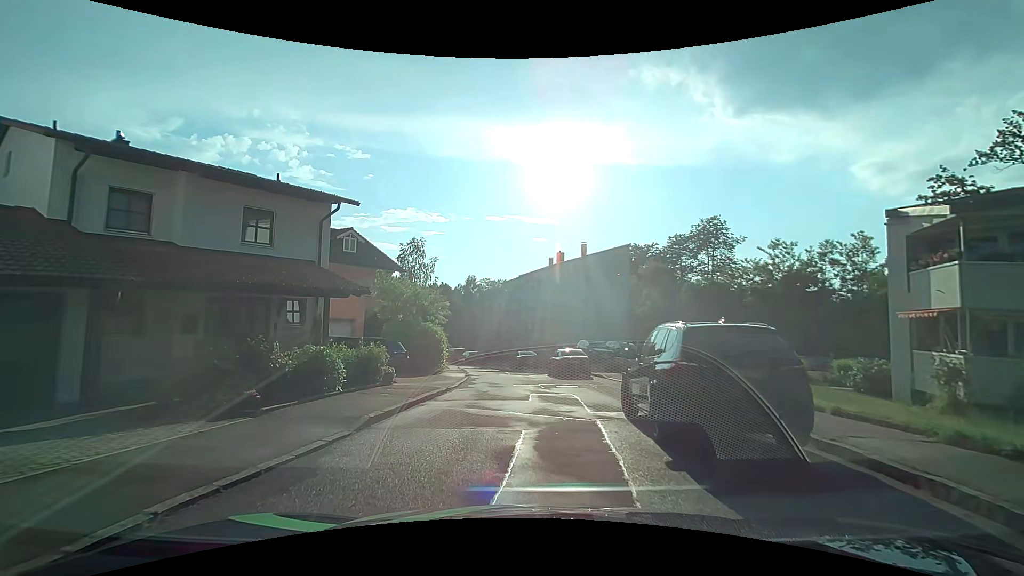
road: tertiary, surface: asphalt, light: Day
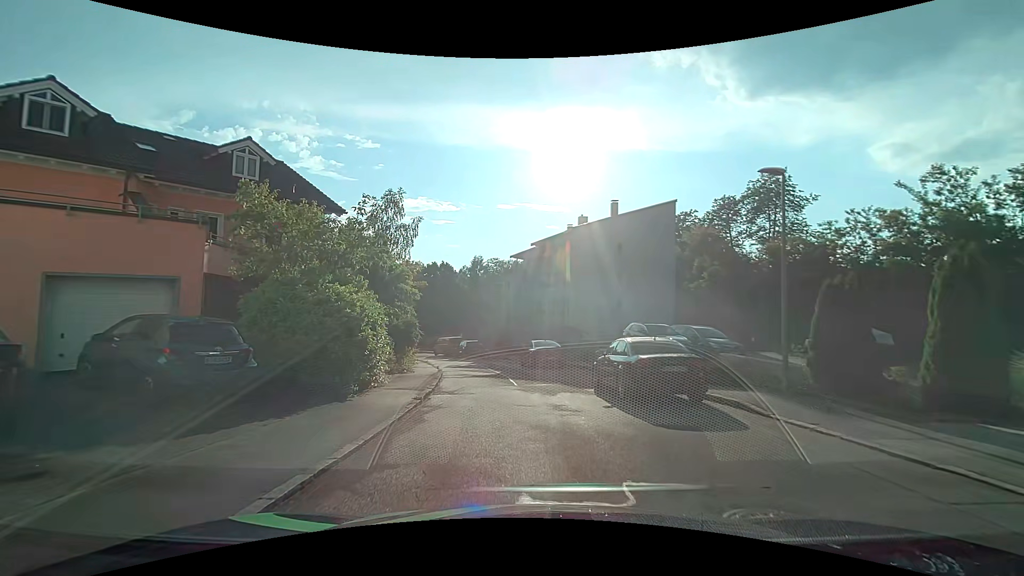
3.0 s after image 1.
(-0.4, +14.7) m; -2°
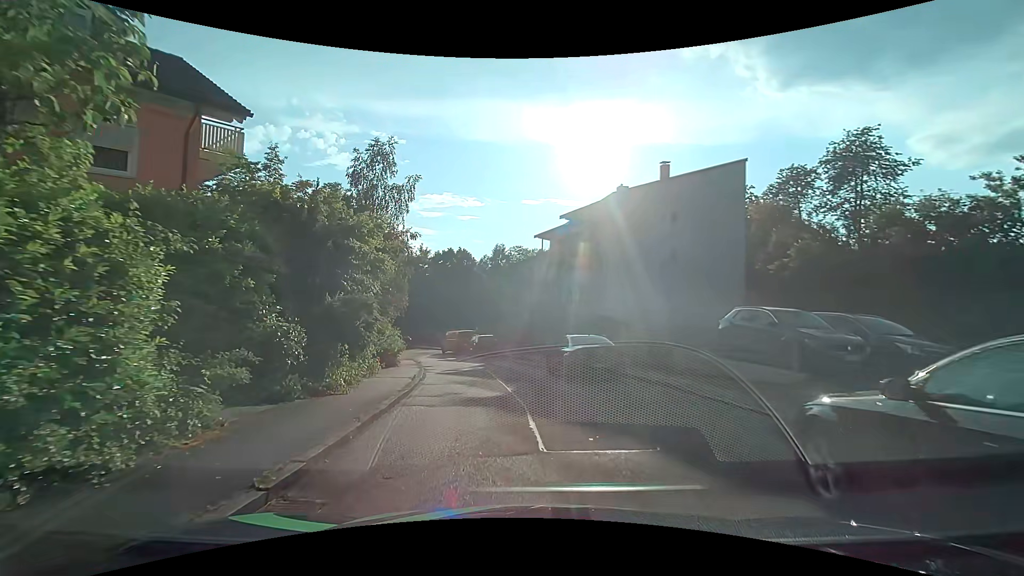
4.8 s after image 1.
(-0.2, +9.7) m; -2°
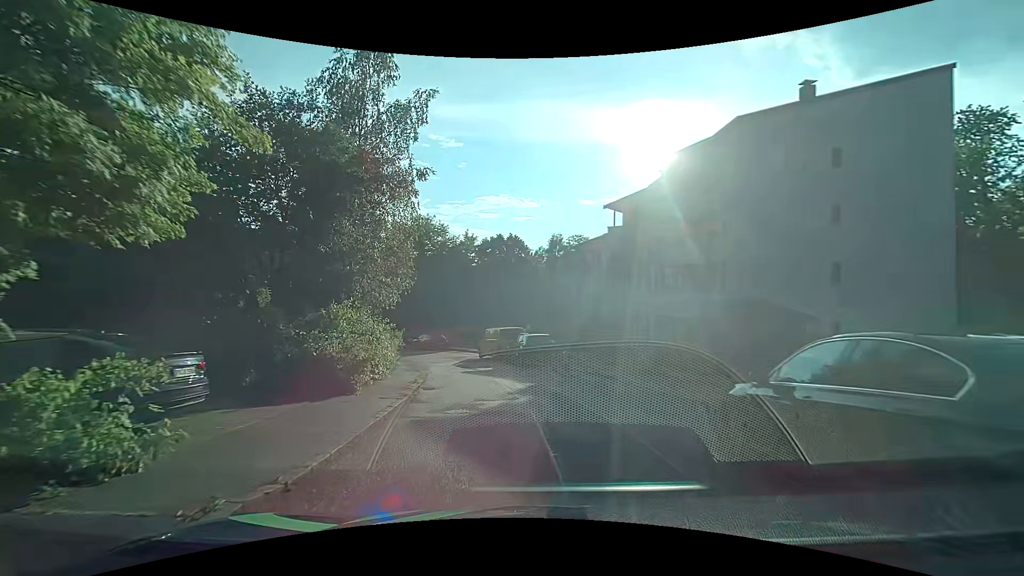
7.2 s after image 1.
(-0.8, +12.3) m; -7°
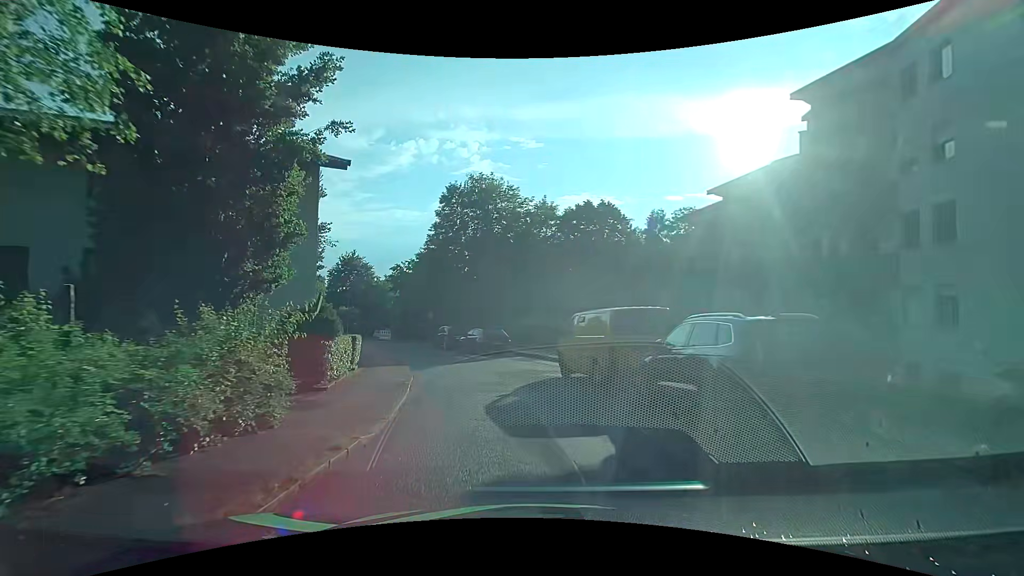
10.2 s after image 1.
(-1.4, +17.4) m; -10°
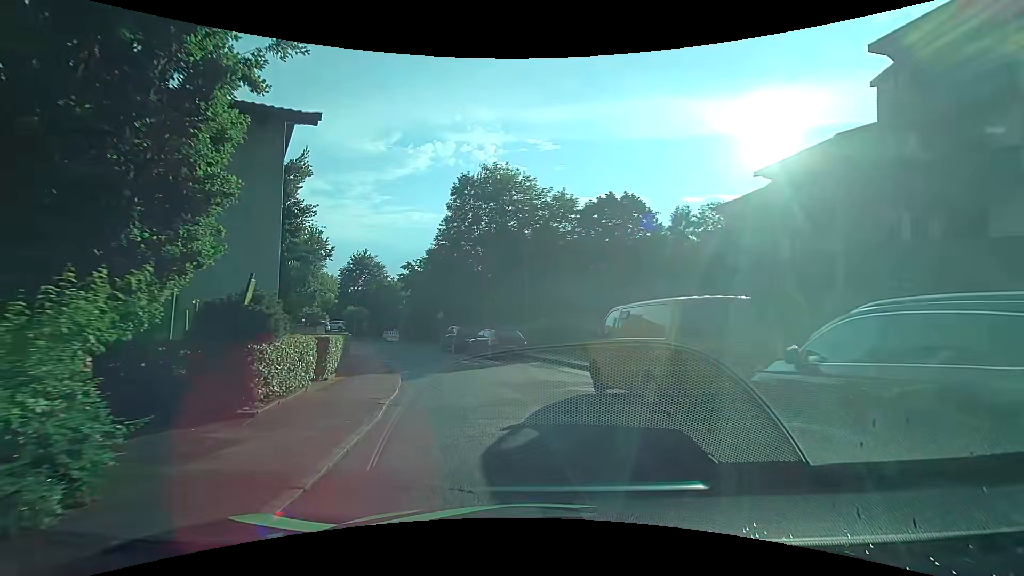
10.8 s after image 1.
(0.0, +3.7) m; -2°
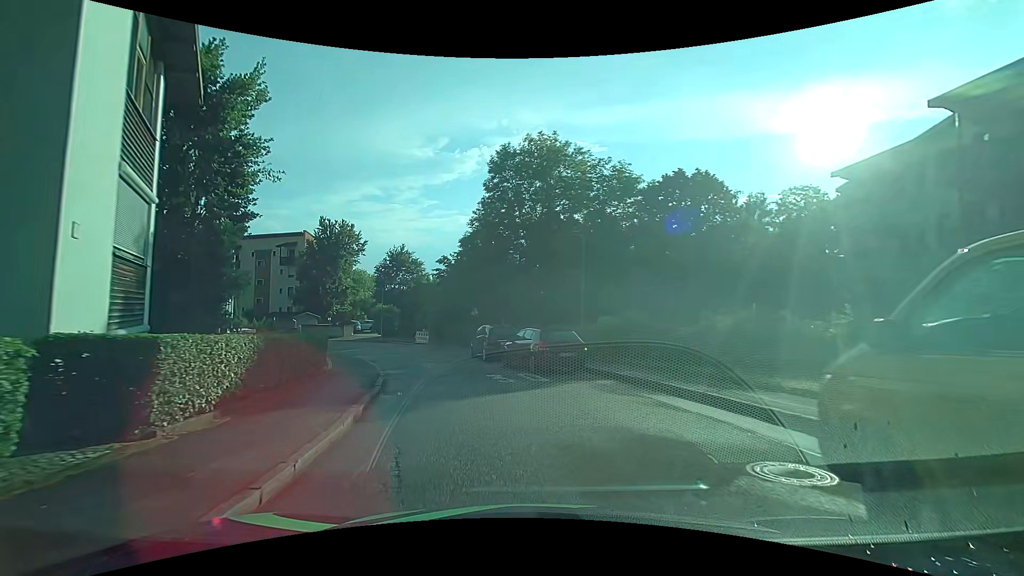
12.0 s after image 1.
(-0.4, +7.6) m; -5°
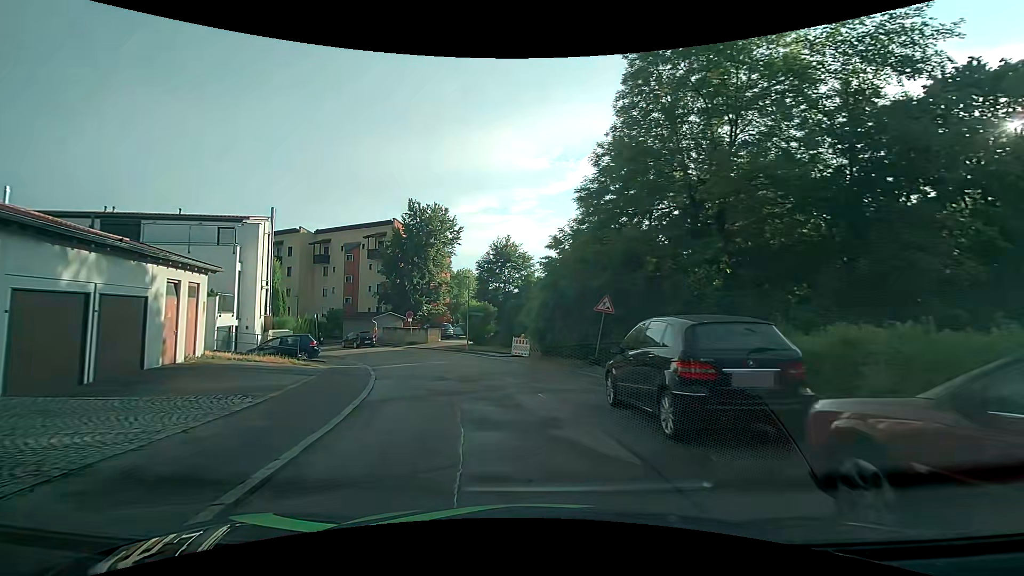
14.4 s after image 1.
(-1.7, +15.2) m; -14°
